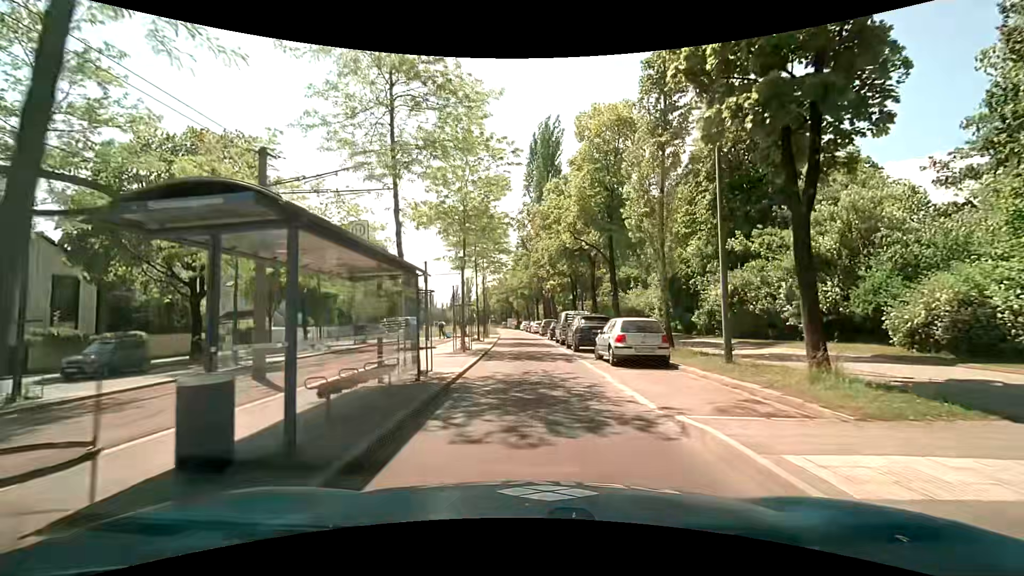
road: secondary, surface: asphalt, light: Day
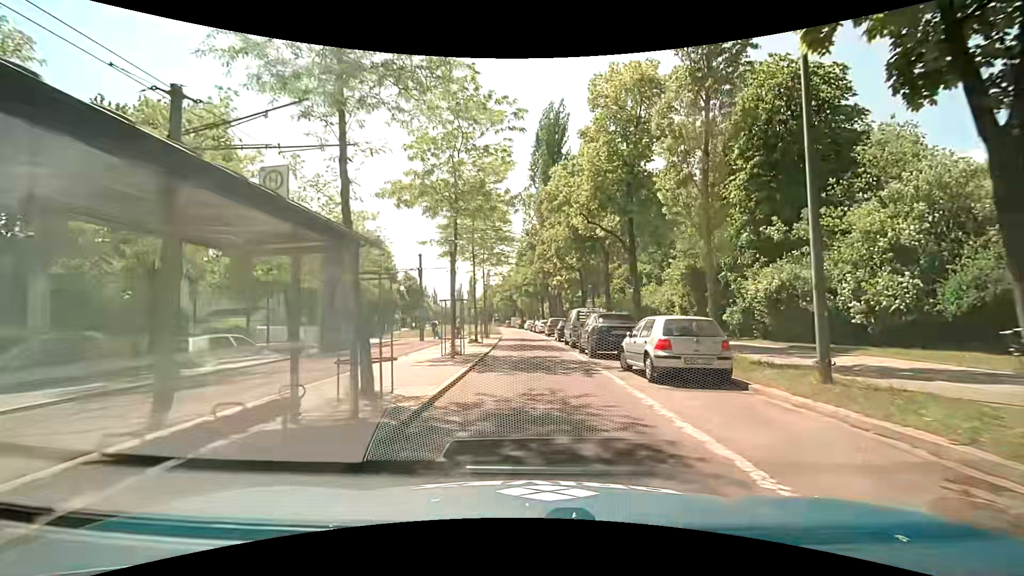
(0.0, +4.2) m; -2°
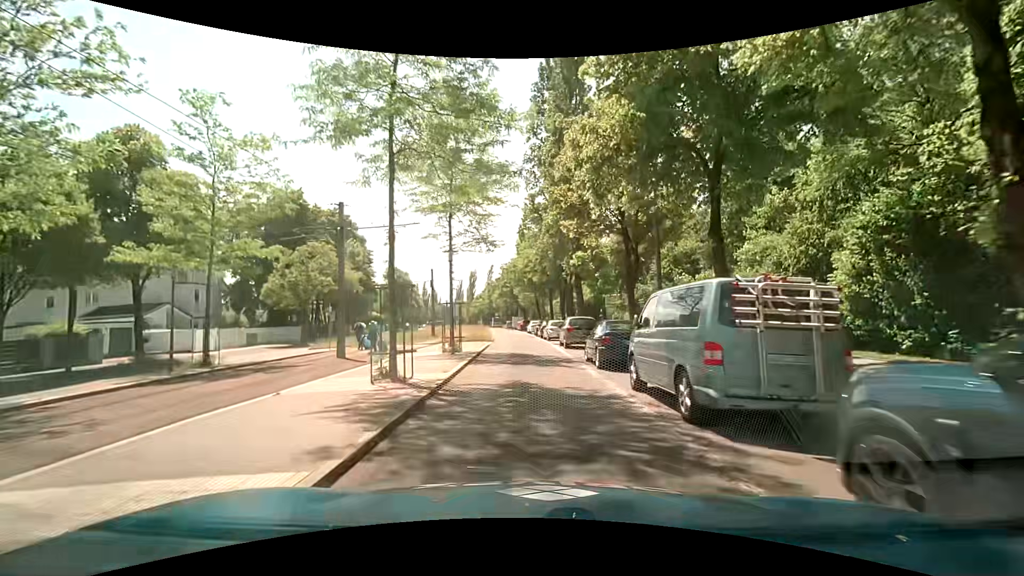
(+0.3, +17.9) m; +1°
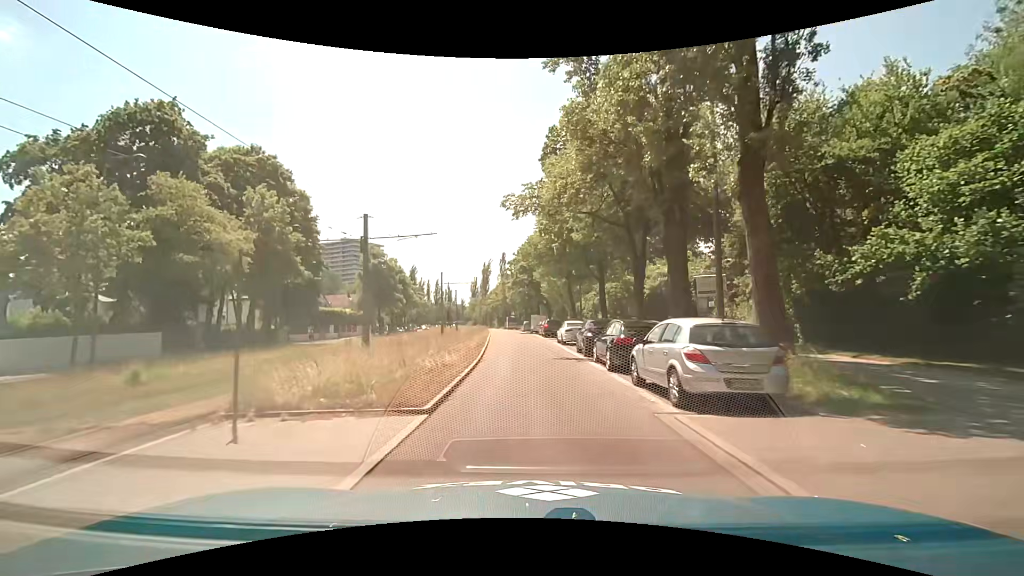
(-1.0, +27.1) m; -2°
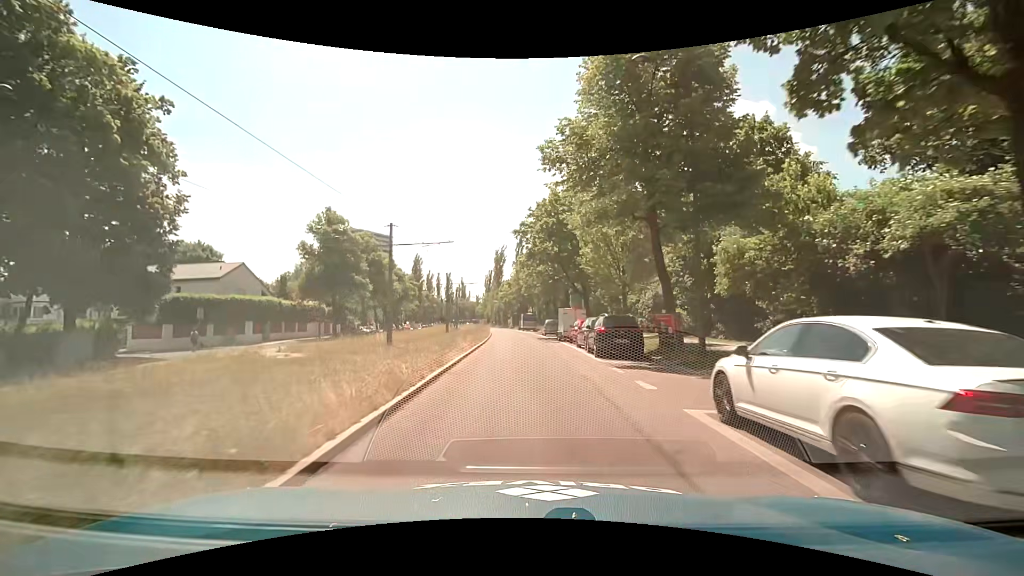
(-0.7, +26.4) m; -2°
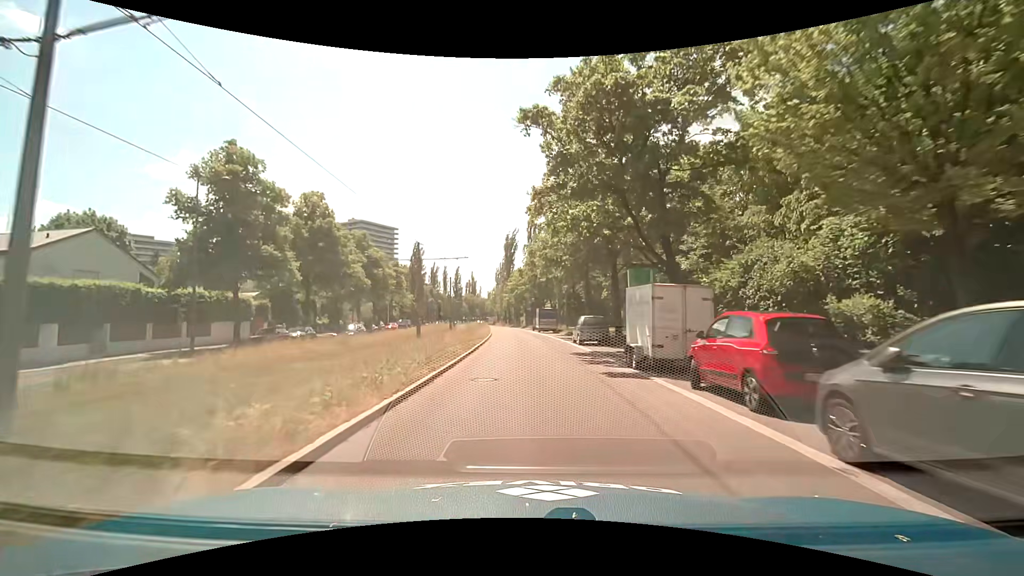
(-0.7, +21.6) m; -3°
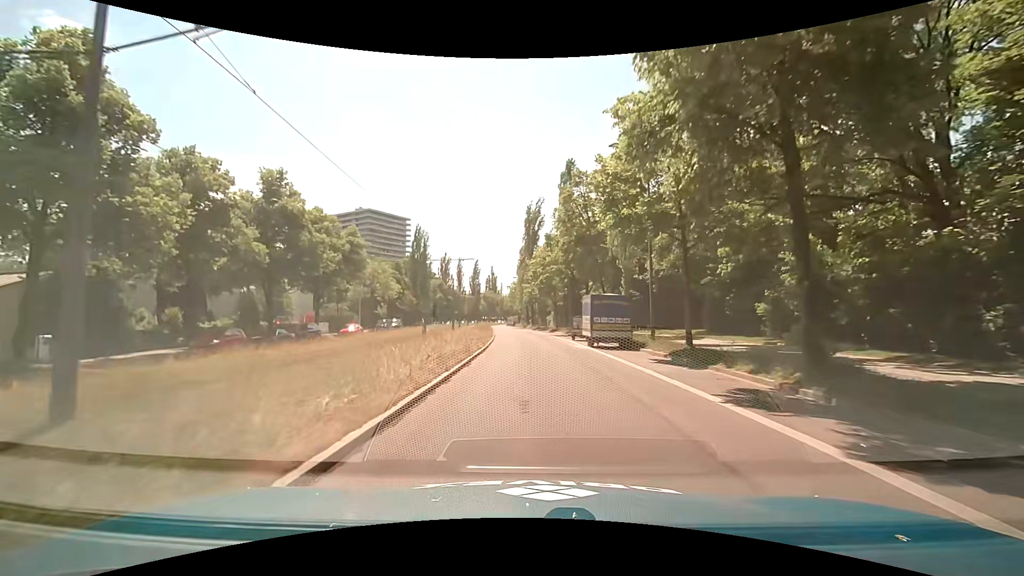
(-0.4, +28.9) m; -2°
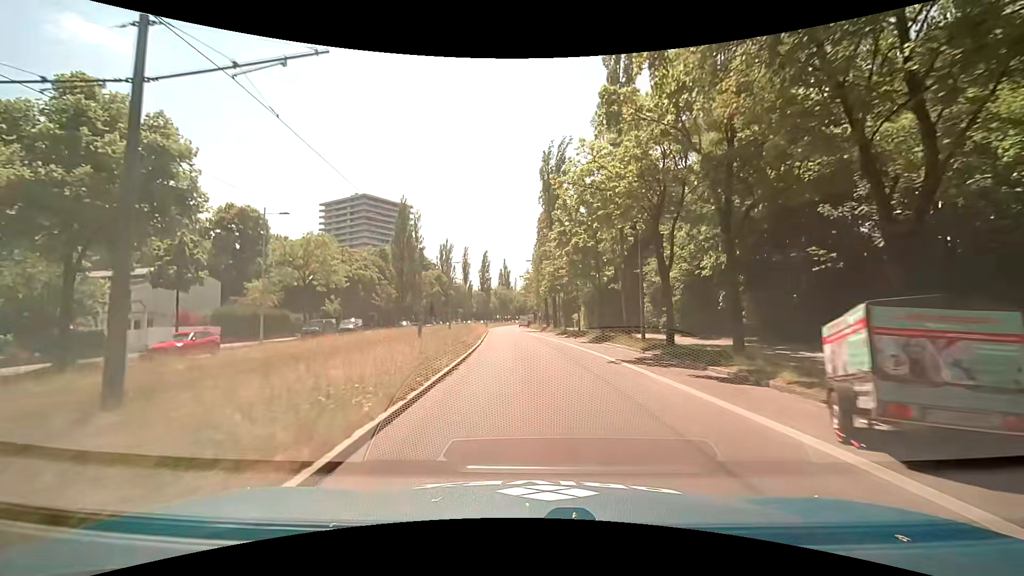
(-0.4, +28.3) m; -2°
(0, +10) (0, +20) (-1, +30) (-1, +40) (-2, +50) (-2, +60) (-3, +70) (-4, +80) (-4, +90) (-5, +100) m
